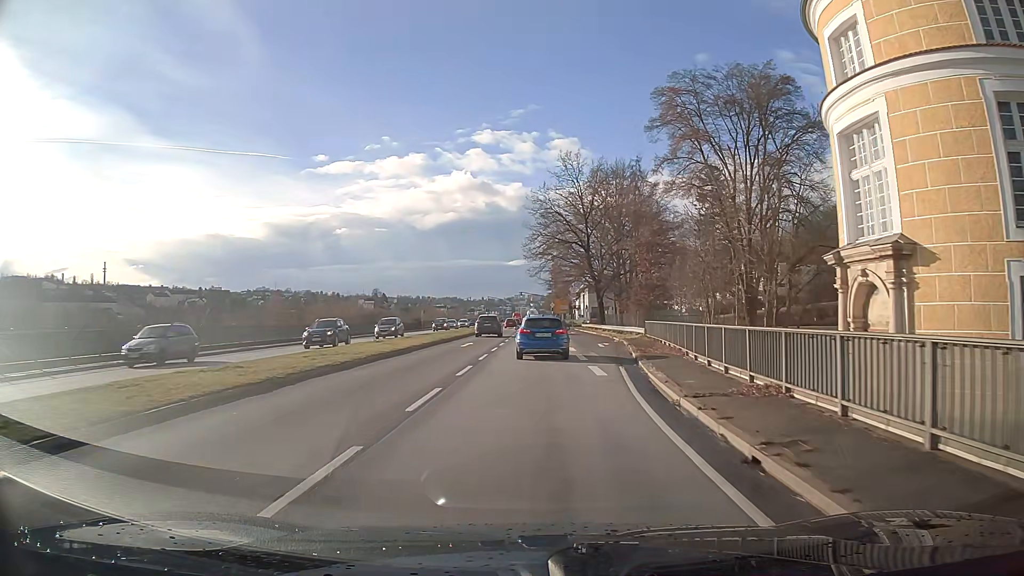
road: primary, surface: asphalt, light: Day
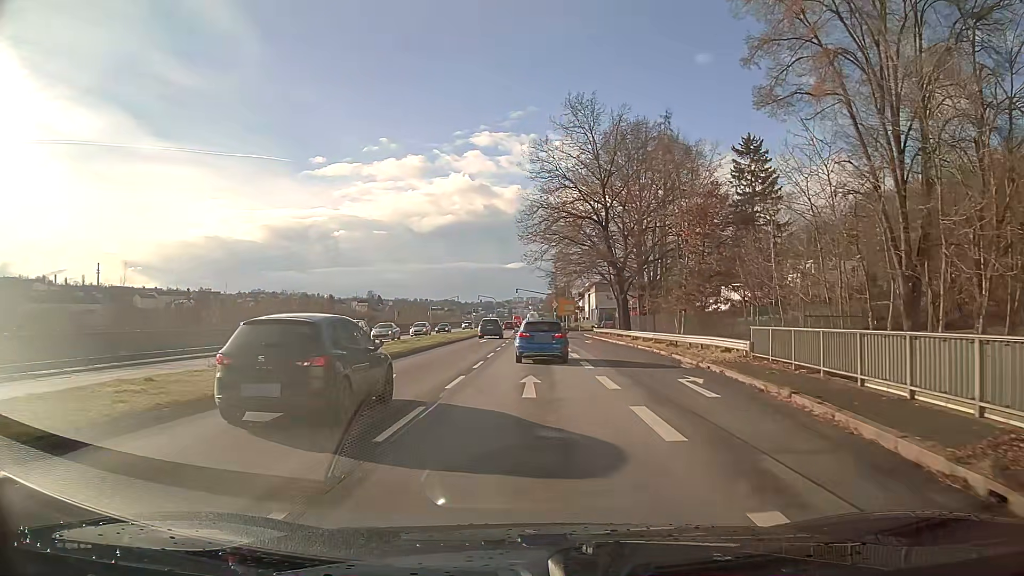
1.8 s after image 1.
(+0.1, +20.4) m; 0°
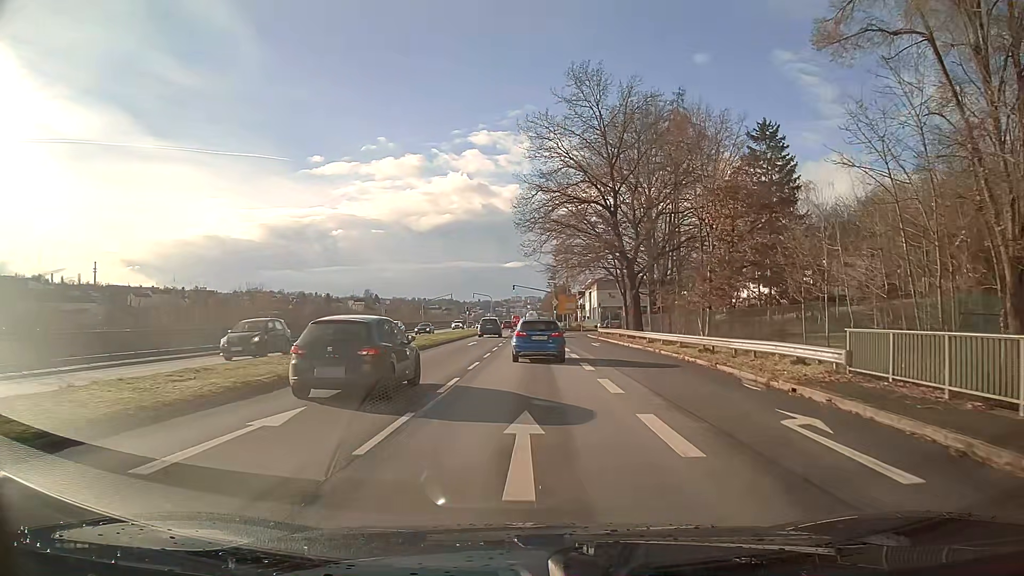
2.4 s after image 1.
(0.0, +6.9) m; 0°
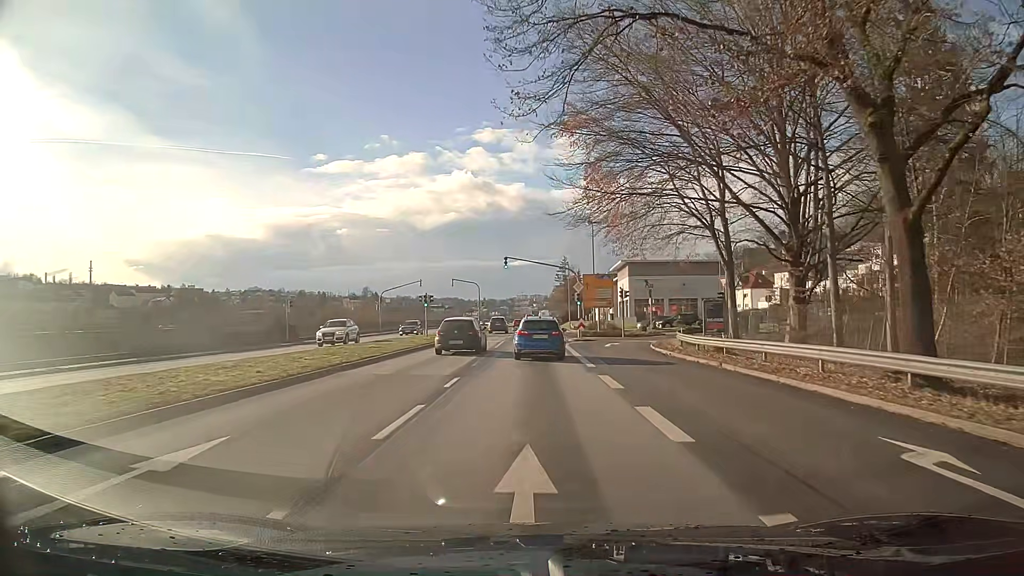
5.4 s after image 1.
(-0.2, +35.3) m; -1°
(0, +10) (0, +20) (0, +30) (0, +40) (0, +50) (0, +60) (0, +70) (0, +80) (0, +90) (0, +100) m
